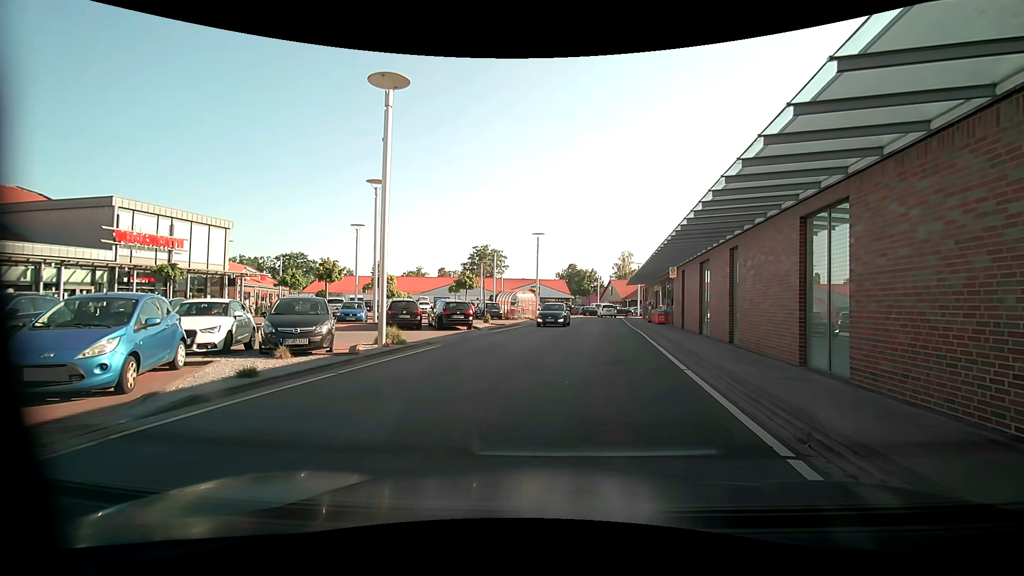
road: residential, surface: asphalt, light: Day
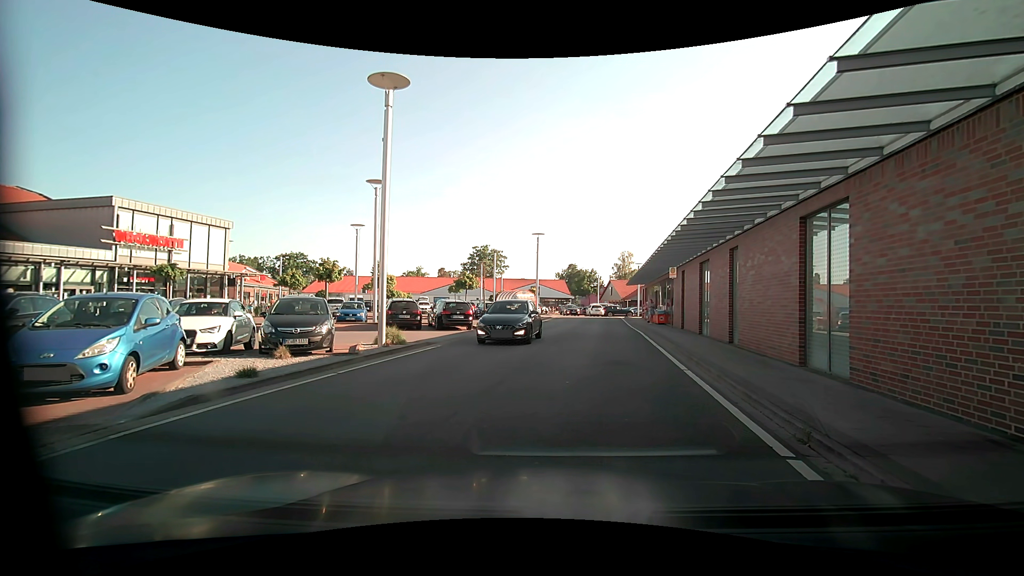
(0.0, +0.1) m; 0°
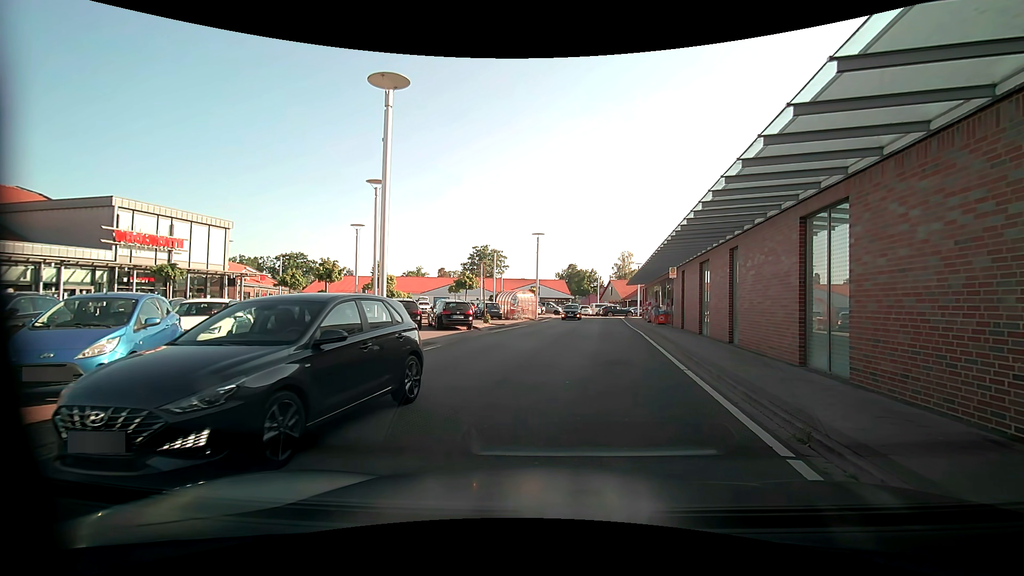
(0.0, 0.0) m; 0°
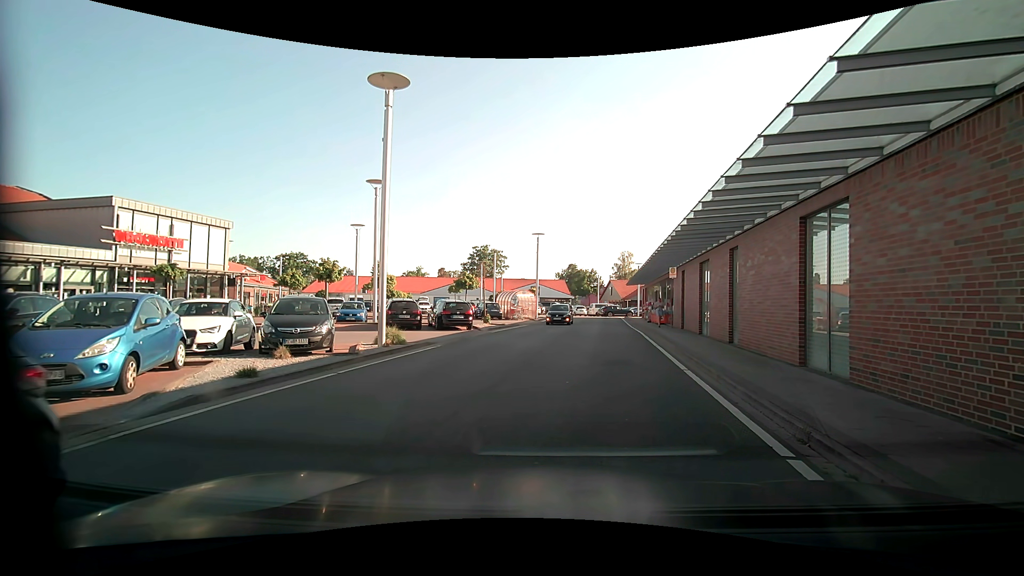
(0.0, 0.0) m; 0°
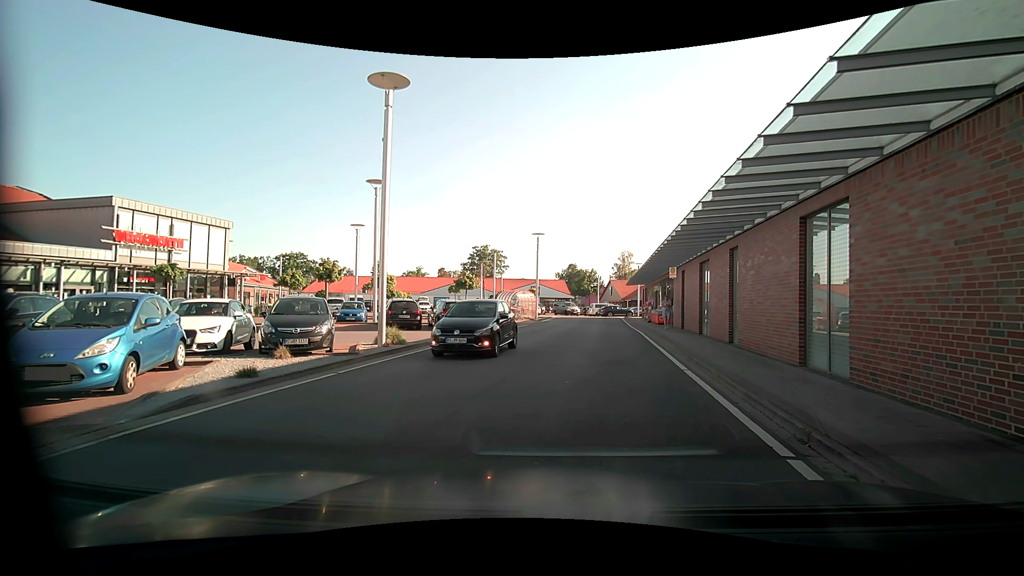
(0.0, 0.0) m; 0°
